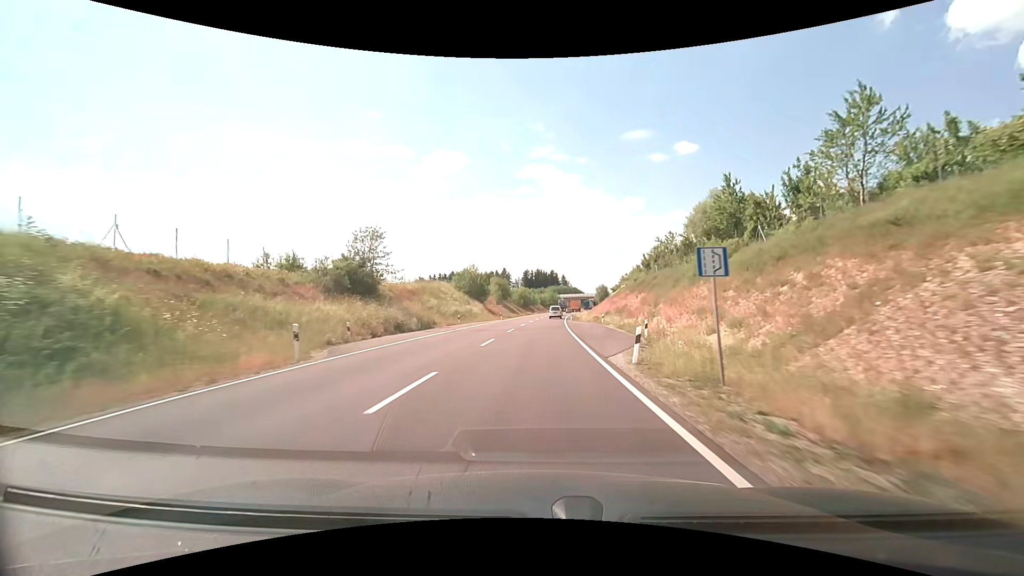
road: primary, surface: asphalt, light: Day
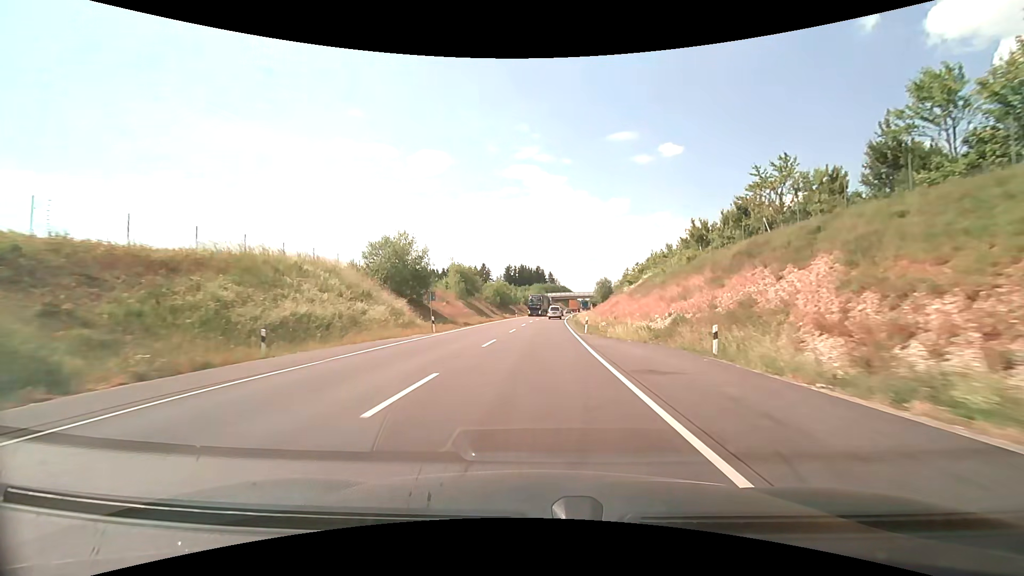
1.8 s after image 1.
(+0.6, +36.4) m; +2°
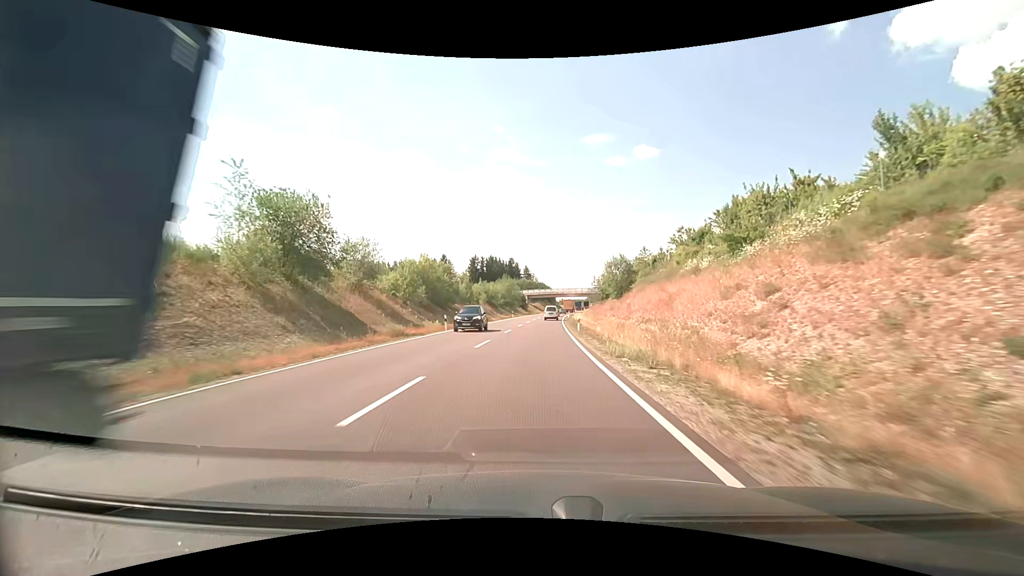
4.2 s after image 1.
(+1.2, +48.7) m; +3°
(0, +10) (0, +20) (0, +30) (+1, +40) (+1, +50) (+1, +60) (+2, +70) (+2, +80) (+3, +90) (+4, +100) m
